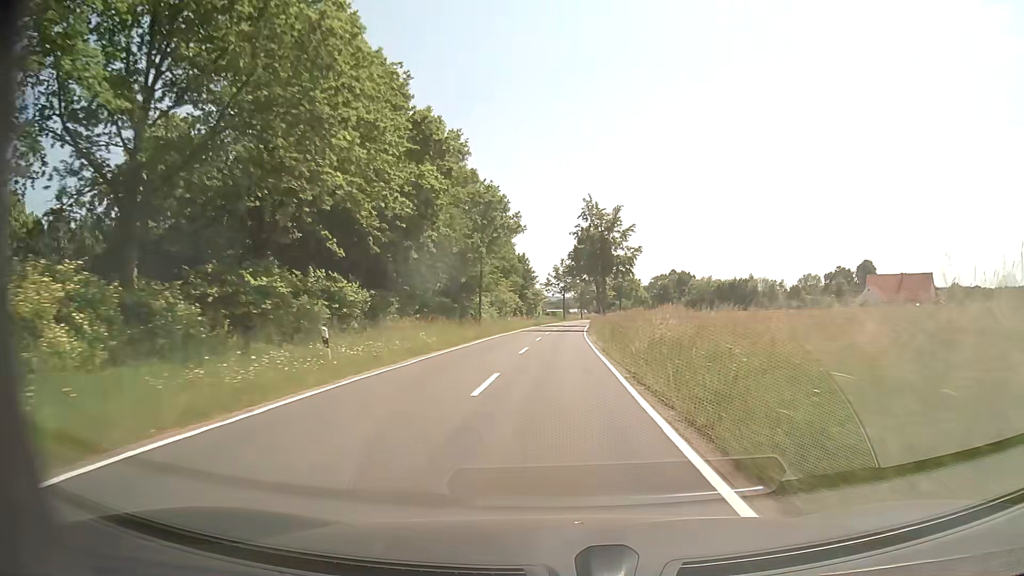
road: tertiary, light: Day
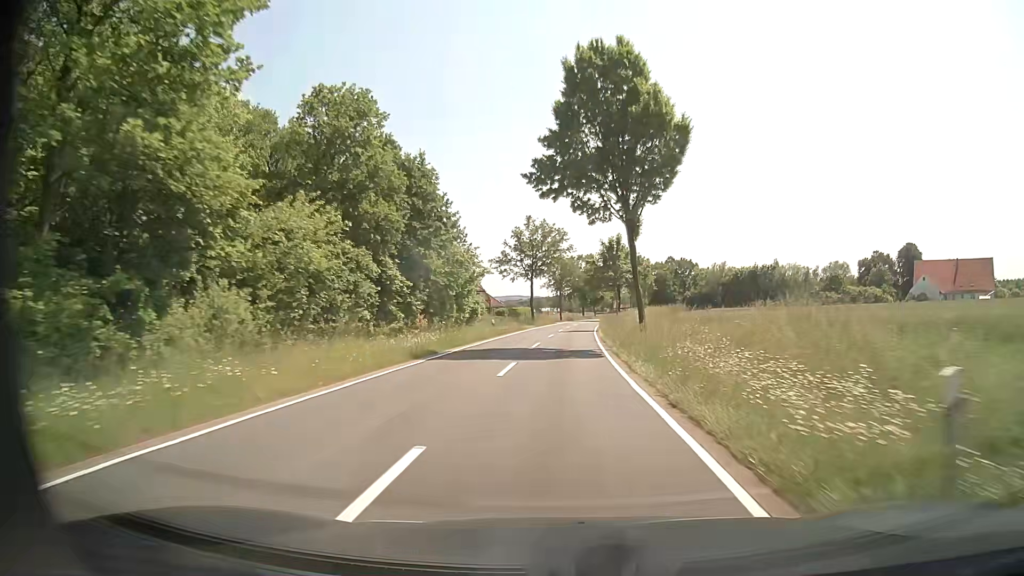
(+0.8, +56.5) m; +2°
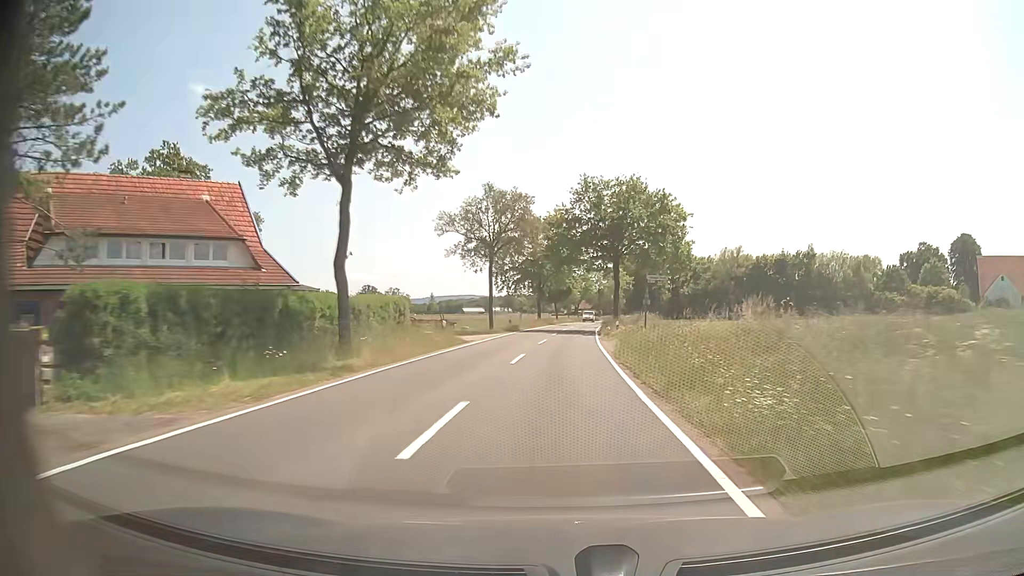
(+2.0, +56.5) m; +4°
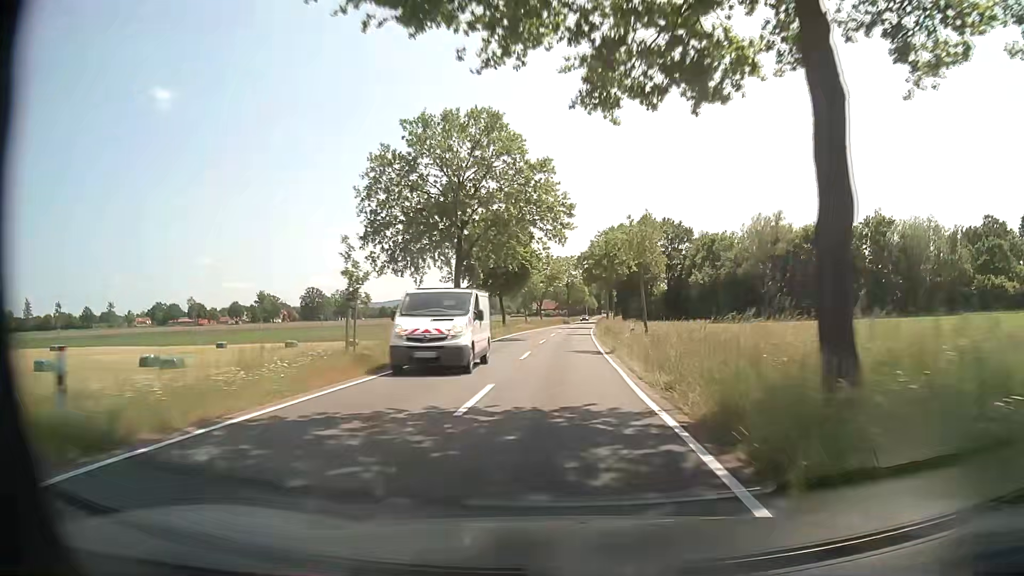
(+1.0, +45.3) m; +3°
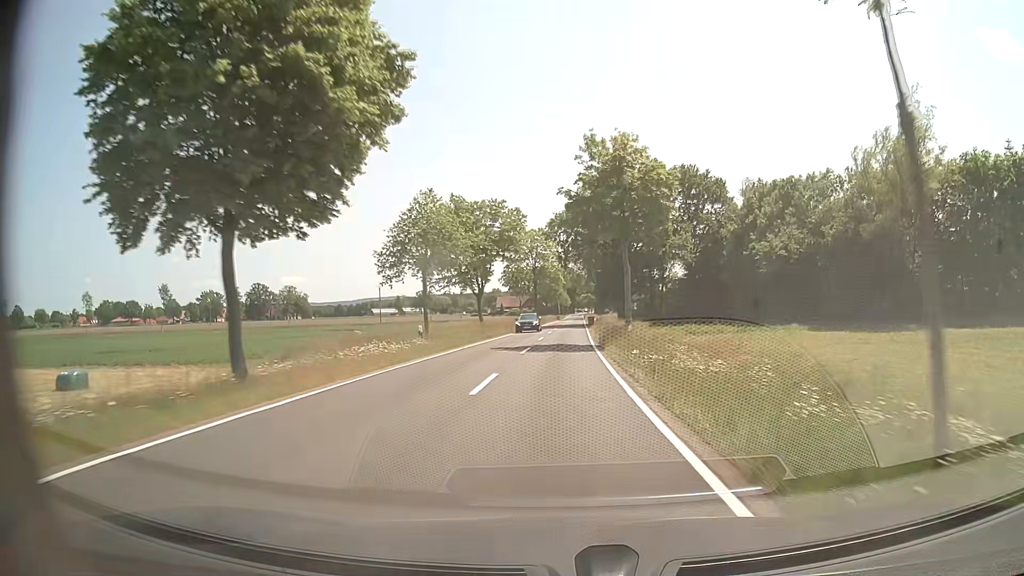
(+1.2, +45.3) m; +3°
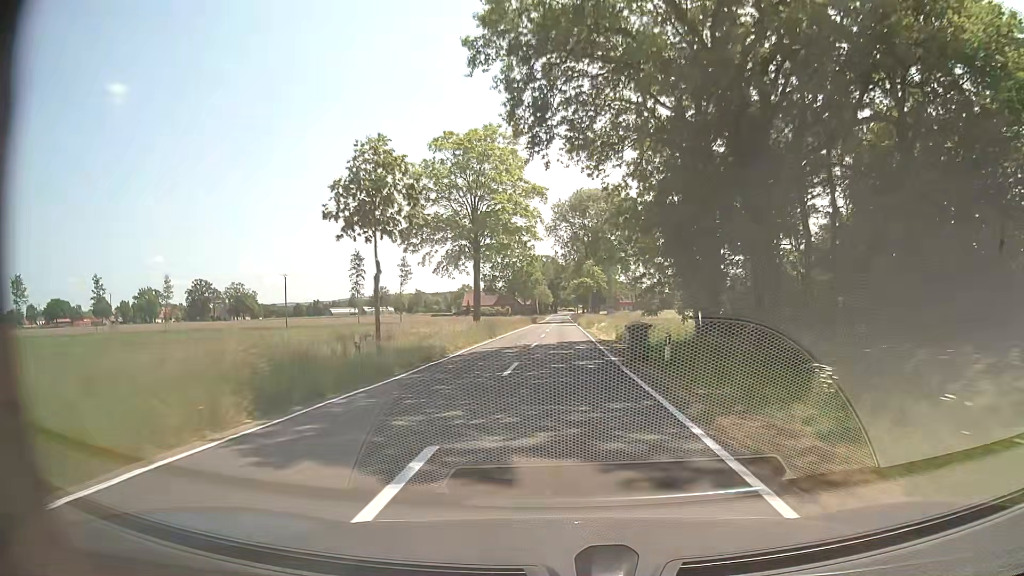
(+0.9, +56.7) m; +2°
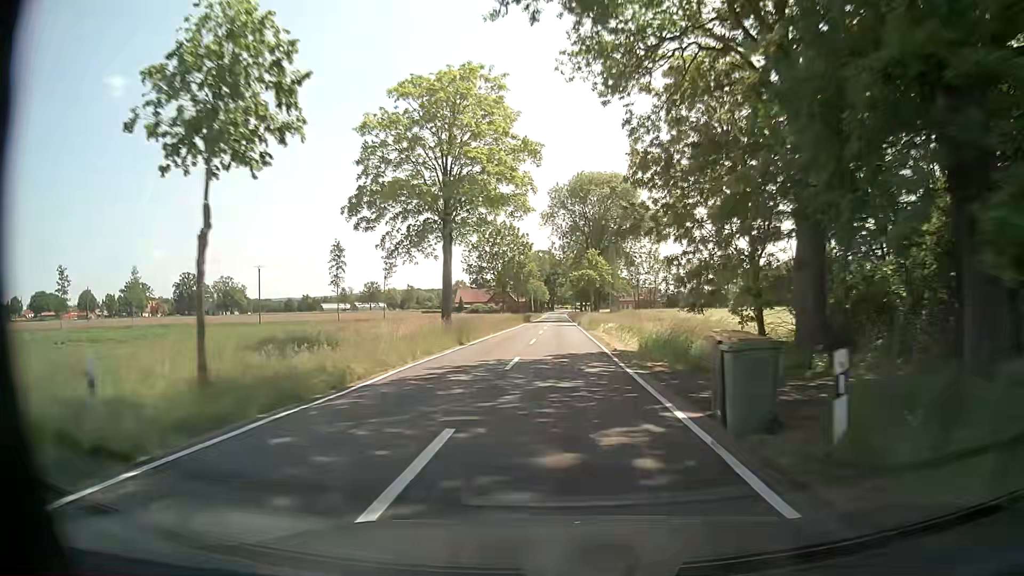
(0.0, +11.3) m; 0°
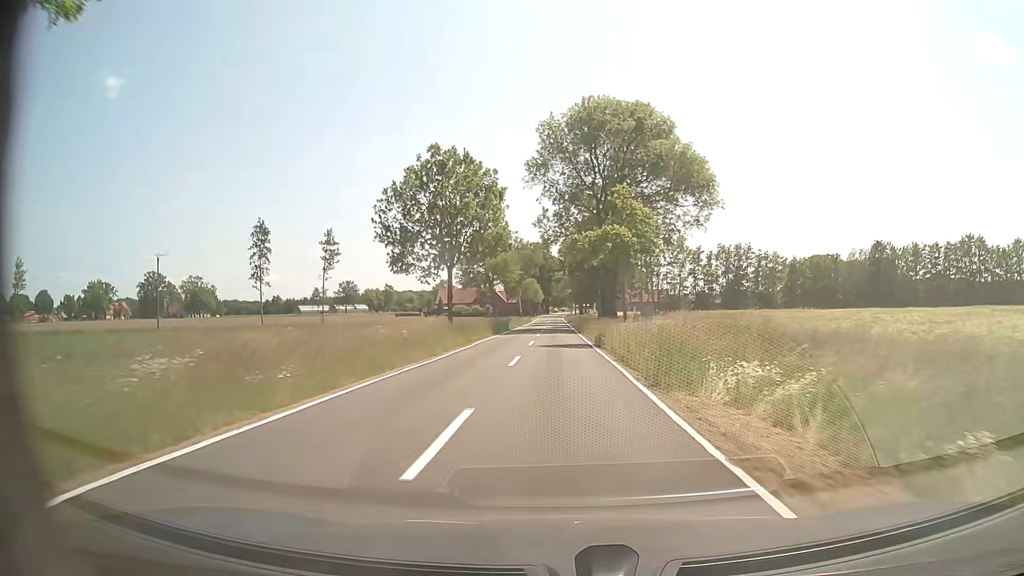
(+0.2, +34.0) m; 0°
(0, +10) (0, +20) (0, +30) (0, +40) (0, +50) (0, +60) (0, +70) (0, +80) (0, +90) (0, +100) m
